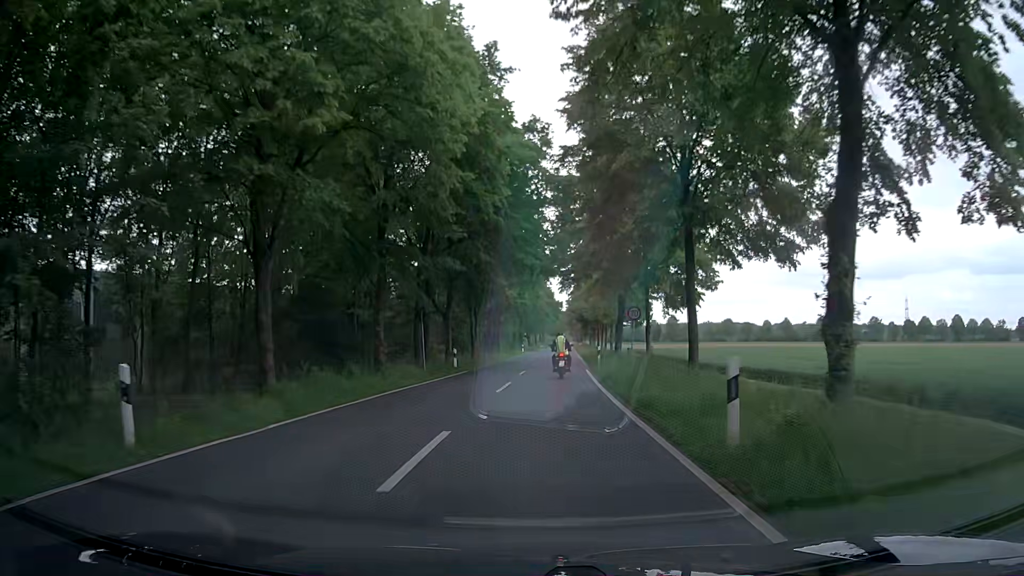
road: secondary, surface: asphalt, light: Day
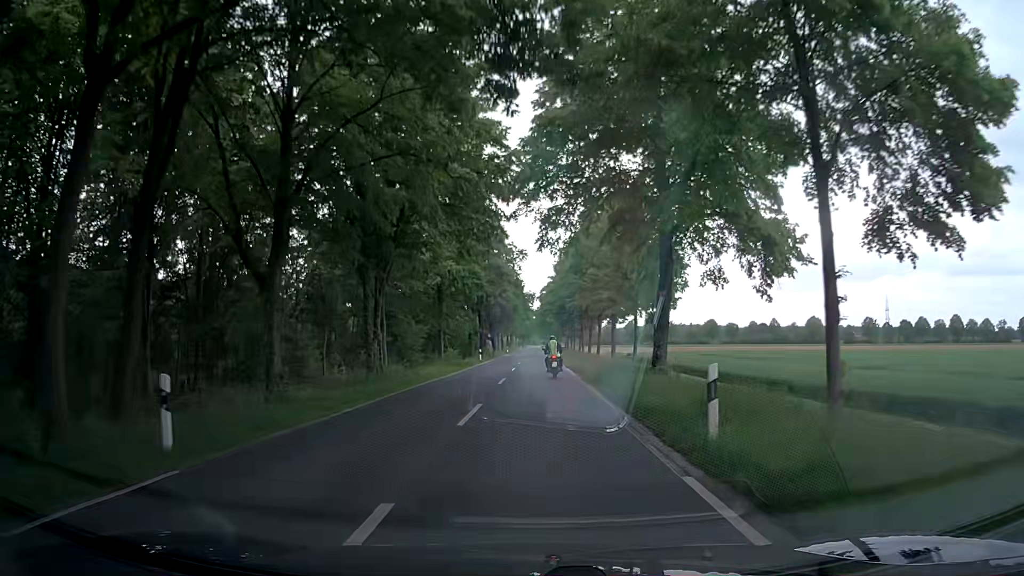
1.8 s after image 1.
(+0.9, +24.8) m; +3°
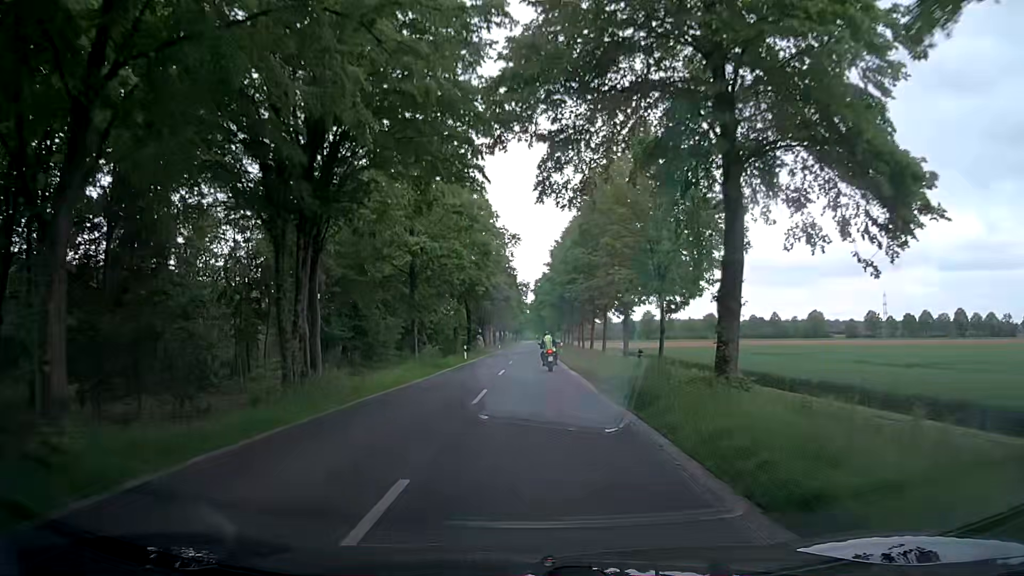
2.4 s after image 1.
(+0.1, +8.7) m; +2°
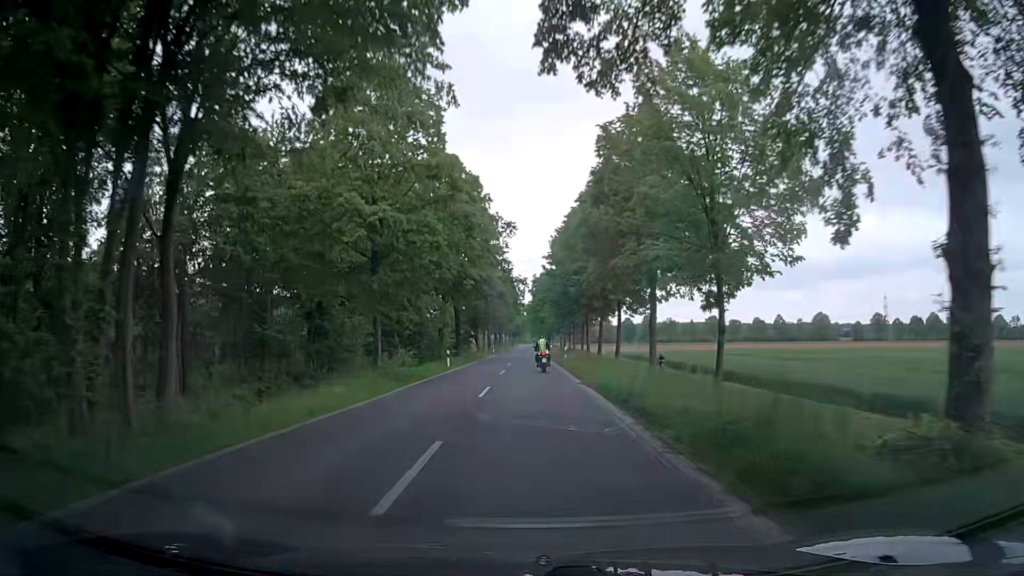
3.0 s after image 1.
(-0.1, +9.0) m; -1°
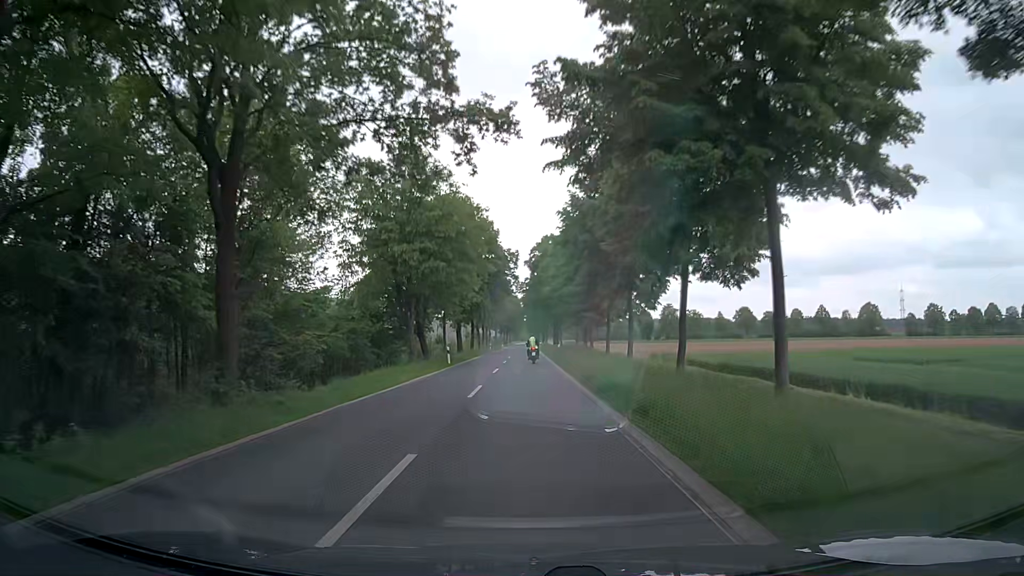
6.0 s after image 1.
(+0.5, +48.9) m; +1°
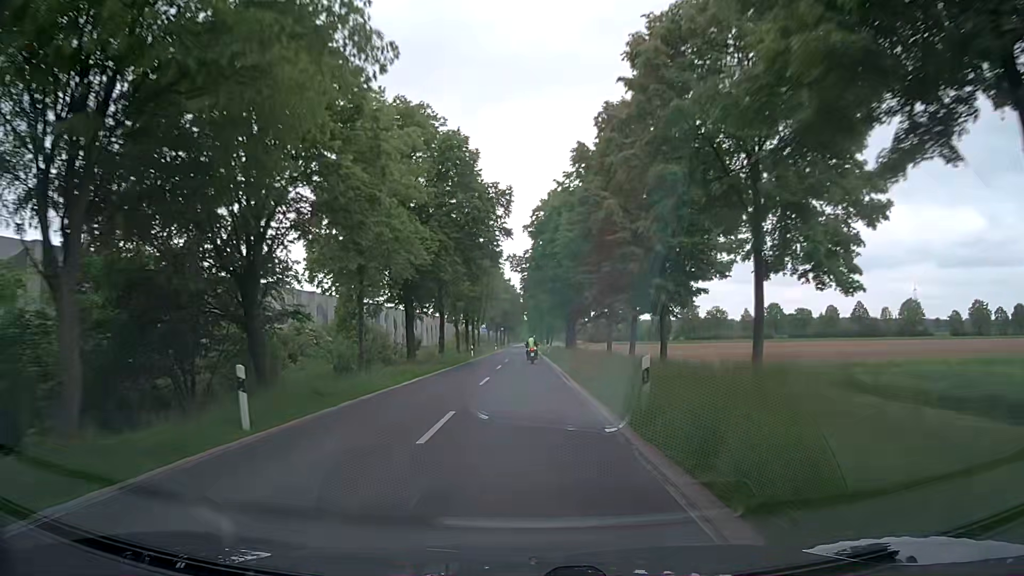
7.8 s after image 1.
(-0.1, +30.9) m; 0°
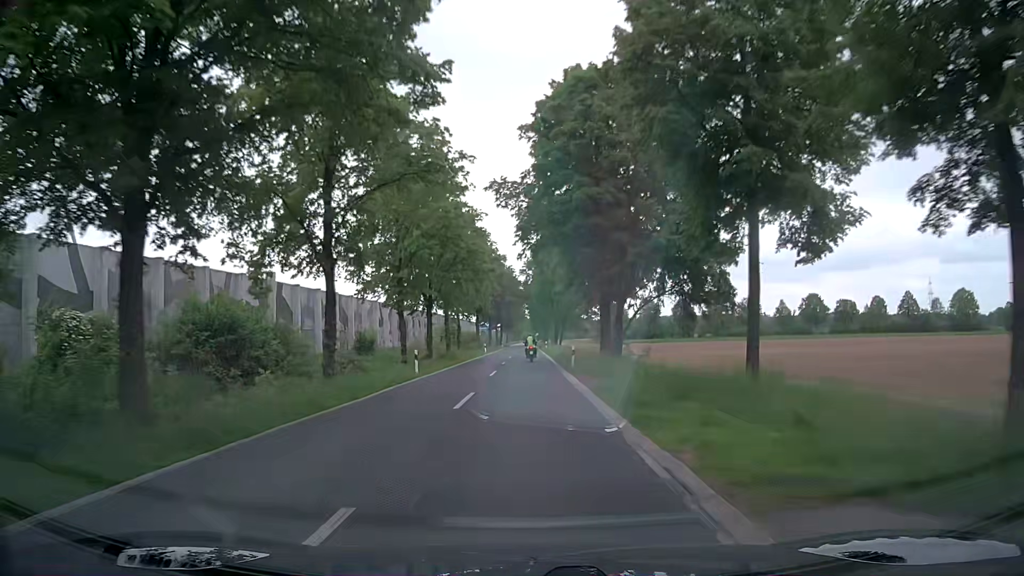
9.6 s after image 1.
(+0.1, +31.4) m; 0°
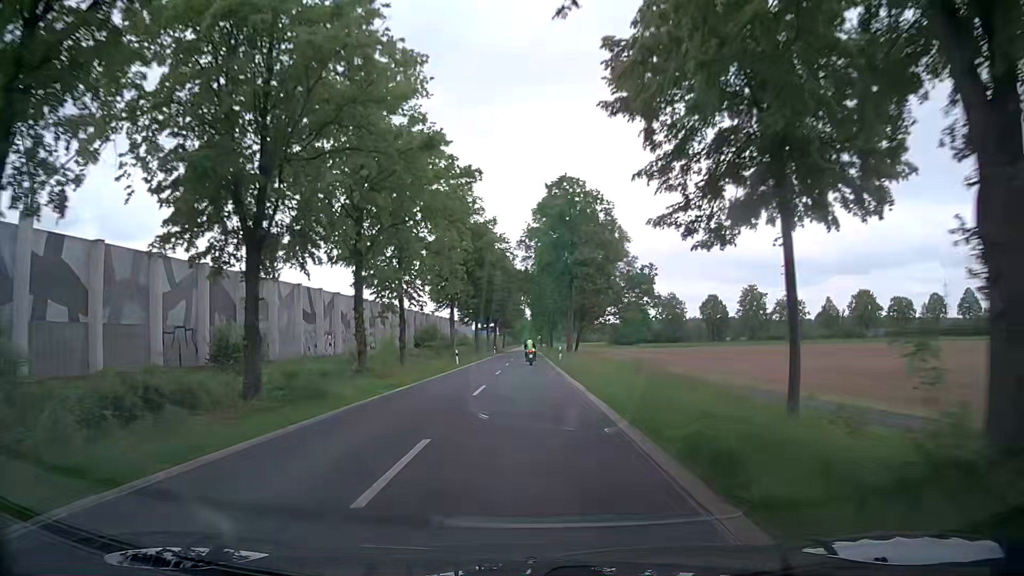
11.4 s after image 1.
(-0.3, +31.8) m; -1°
(0, +10) (0, +20) (0, +30) (0, +40) (0, +50) (0, +60) (+1, +70) (+1, +80) (+1, +90) (+1, +100) m
